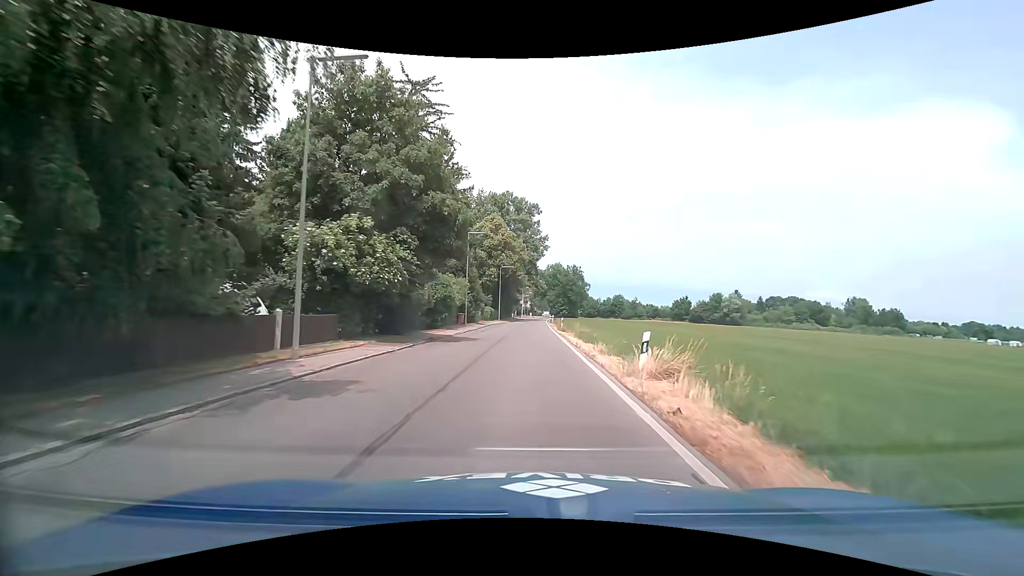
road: tertiary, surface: asphalt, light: Day
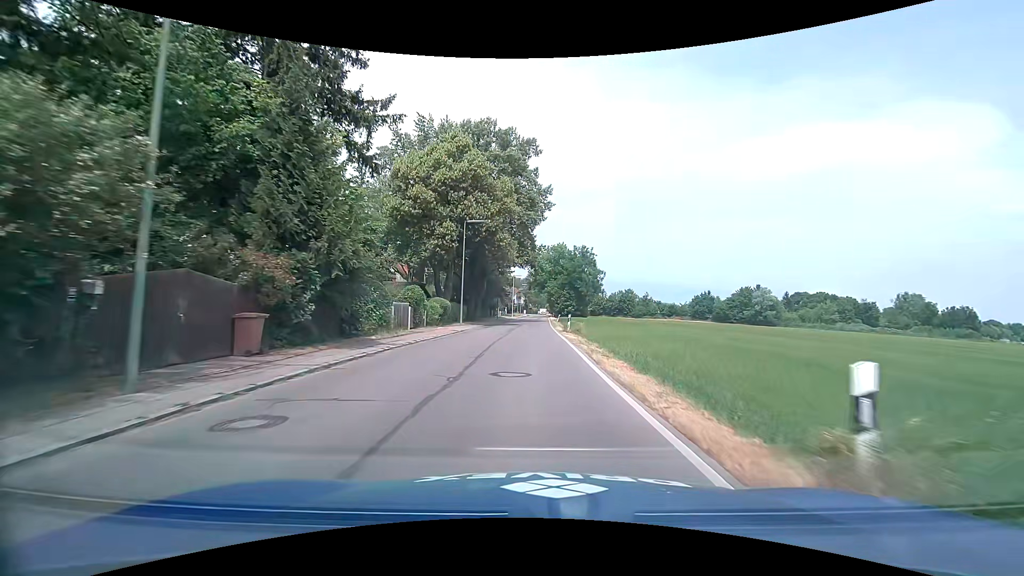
(+0.1, +36.3) m; +1°
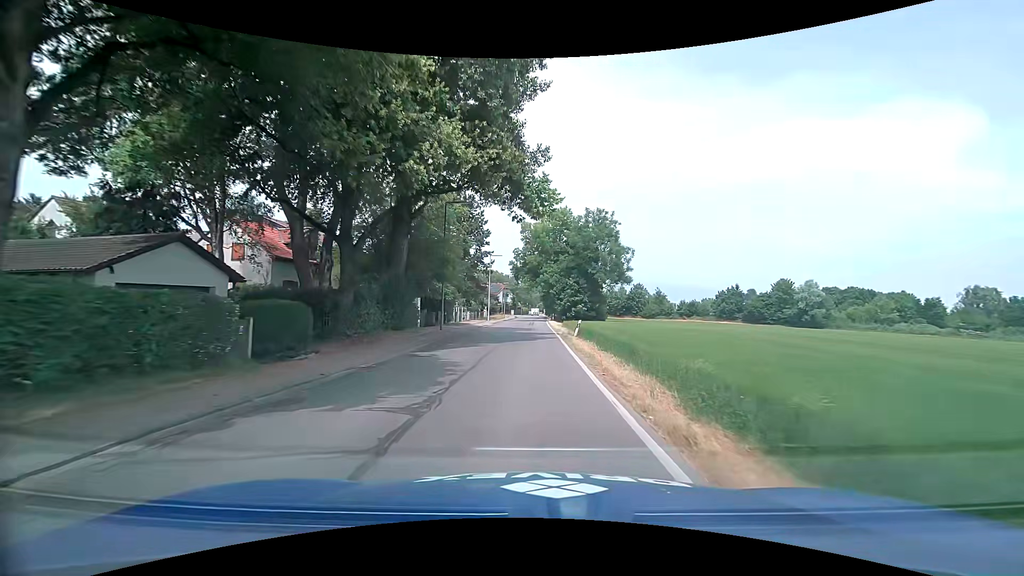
(+0.3, +37.1) m; +1°
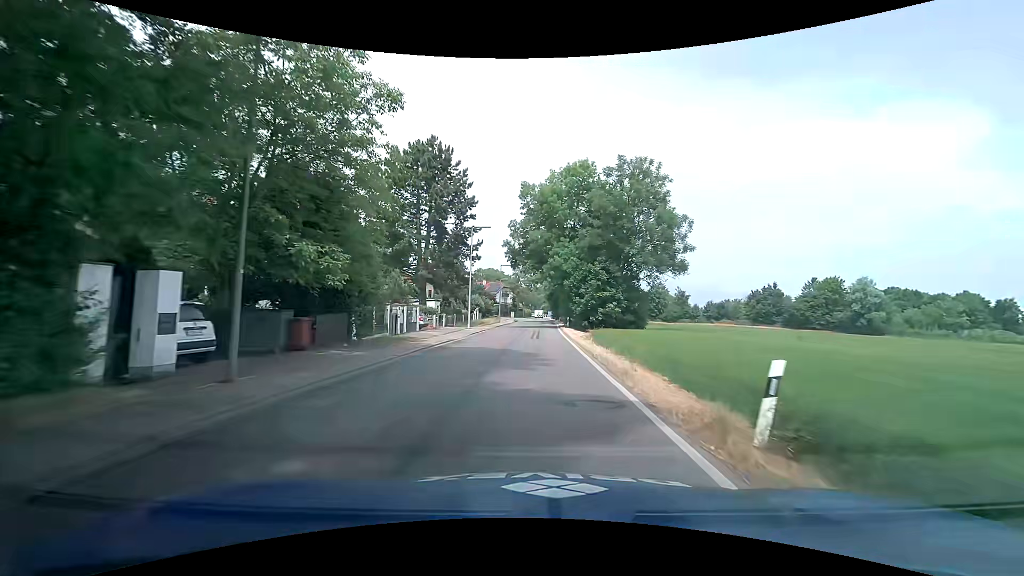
(0.0, +22.3) m; 0°
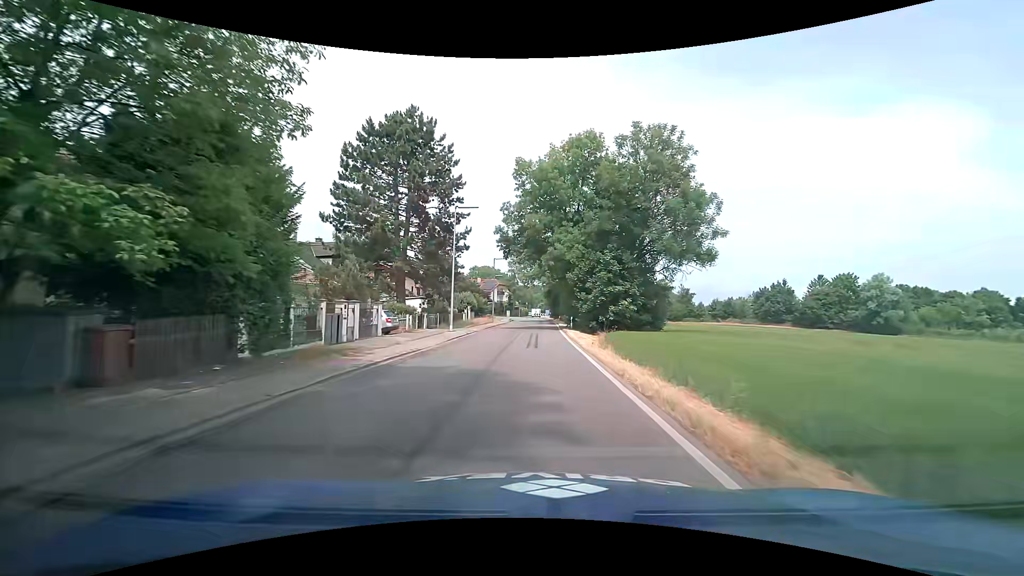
(0.0, +7.3) m; +1°
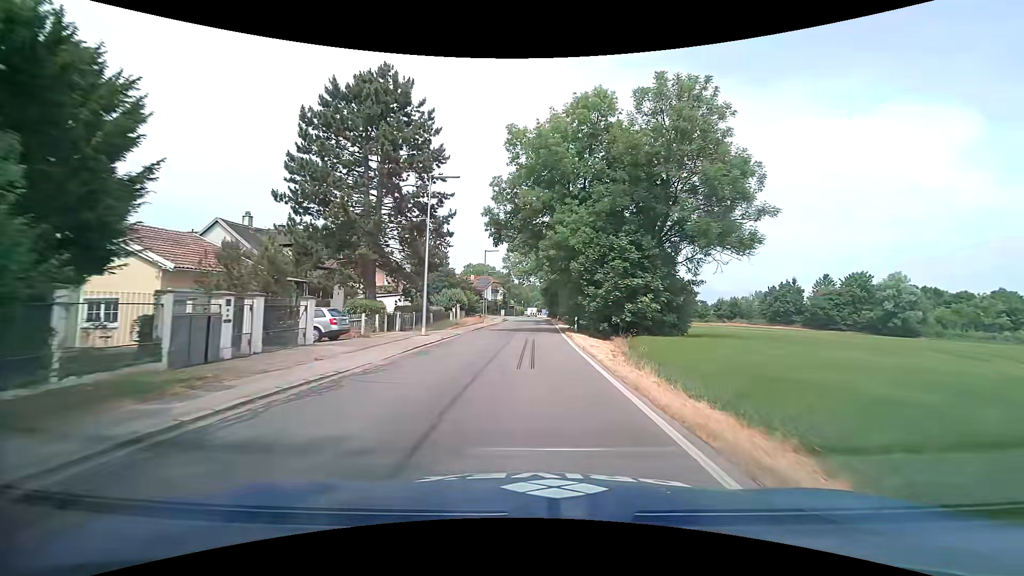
(-0.1, +7.2) m; -1°
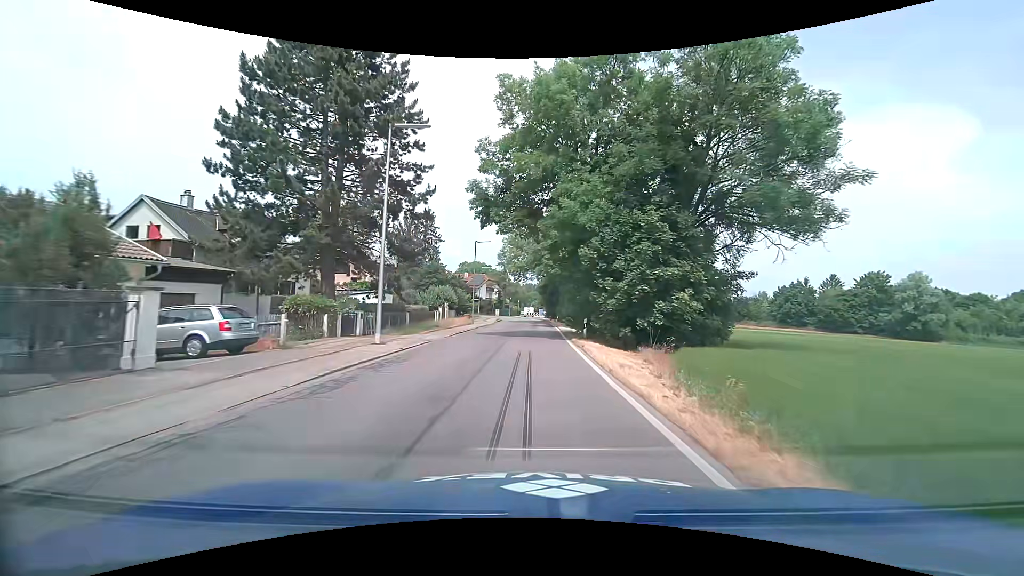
(0.0, +7.1) m; +1°
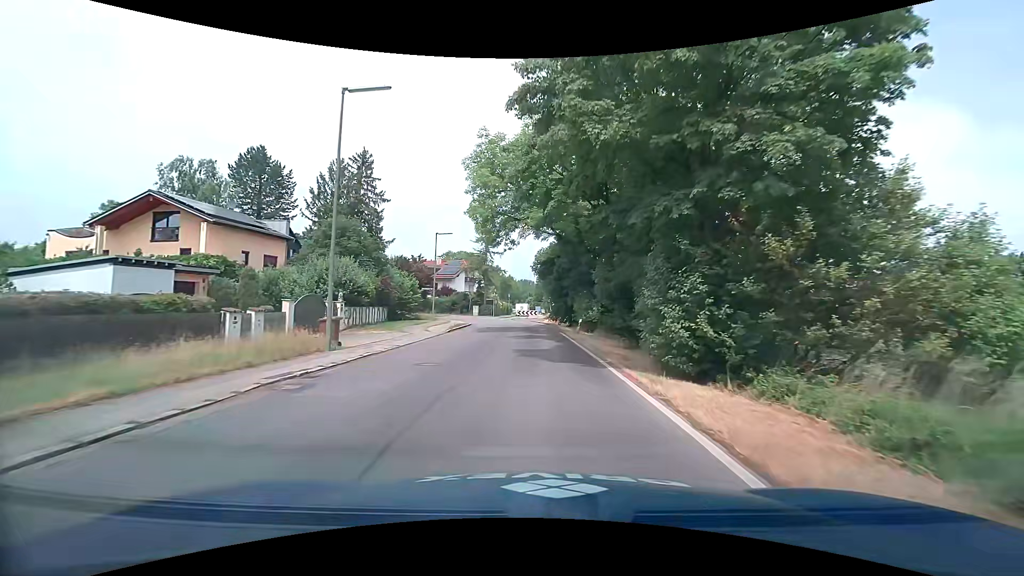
(+0.2, +33.8) m; +1°
(0, +10) (0, +20) (0, +30) (-1, +40) (-1, +50) (-5, +59) (-12, +67) (-20, +72) (-29, +76) (-38, +81) m
